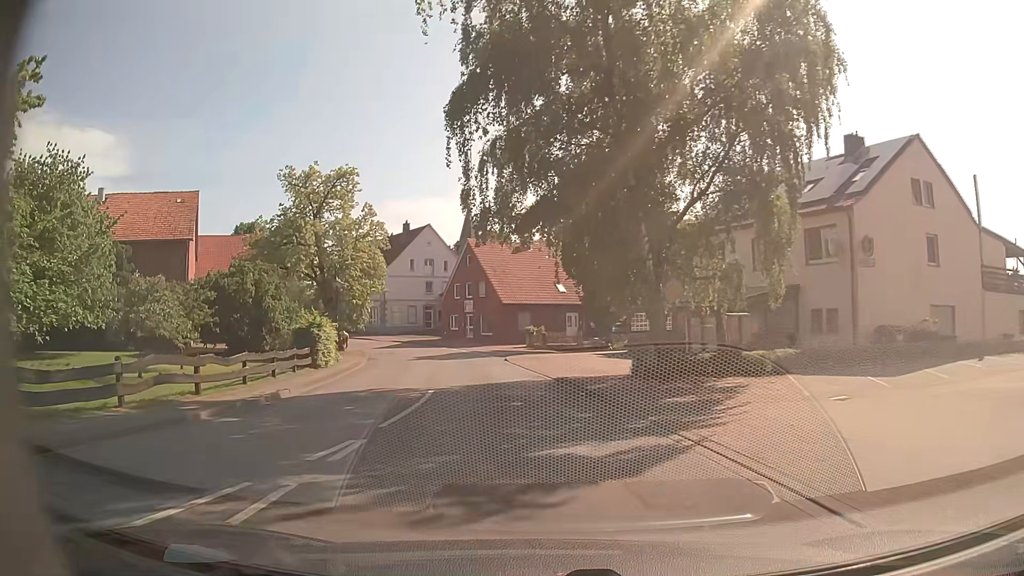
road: secondary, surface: asphalt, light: Day
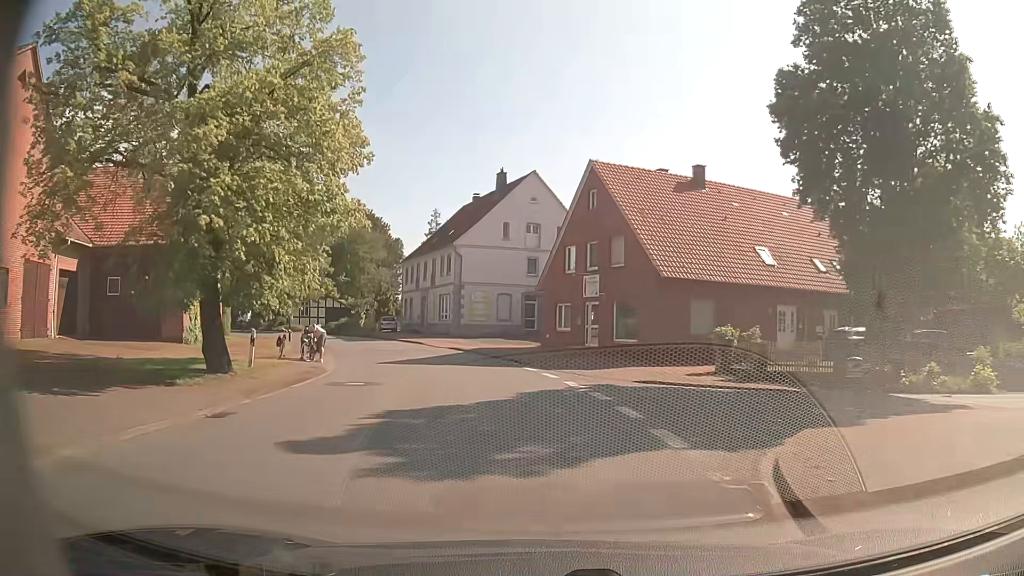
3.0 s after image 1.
(-2.4, +30.1) m; -10°
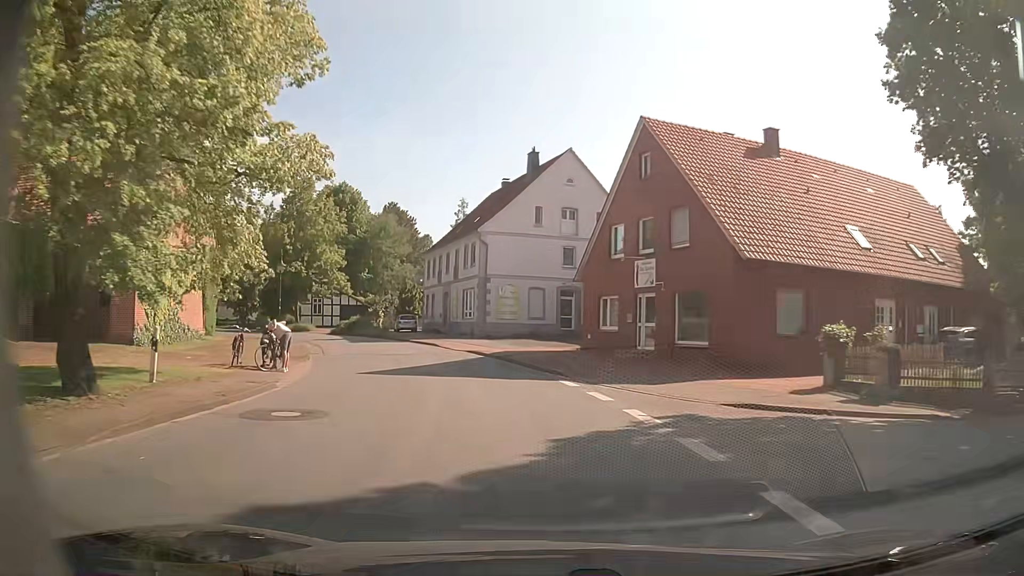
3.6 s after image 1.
(-0.2, +6.9) m; -3°
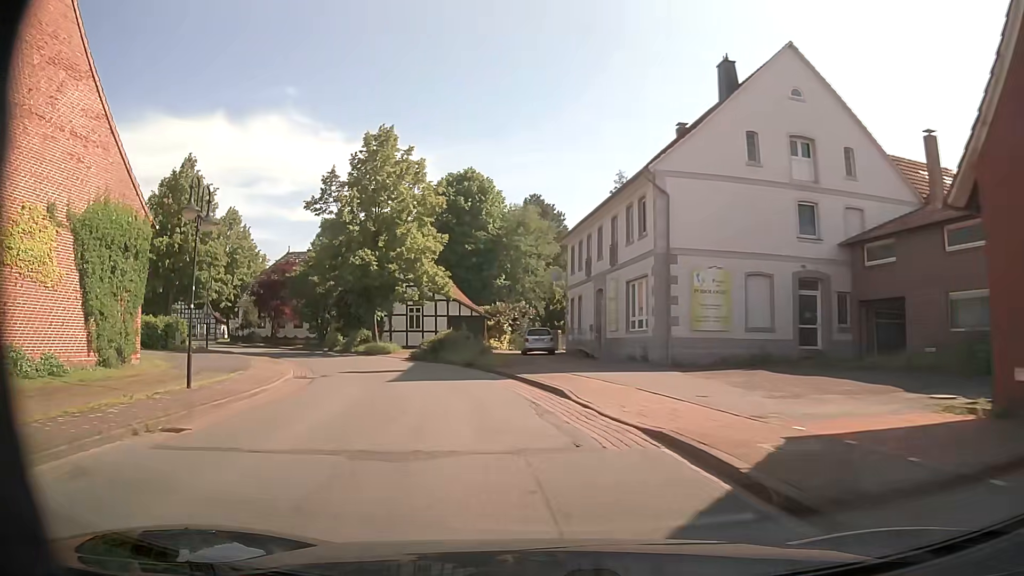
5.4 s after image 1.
(-2.2, +20.9) m; -14°
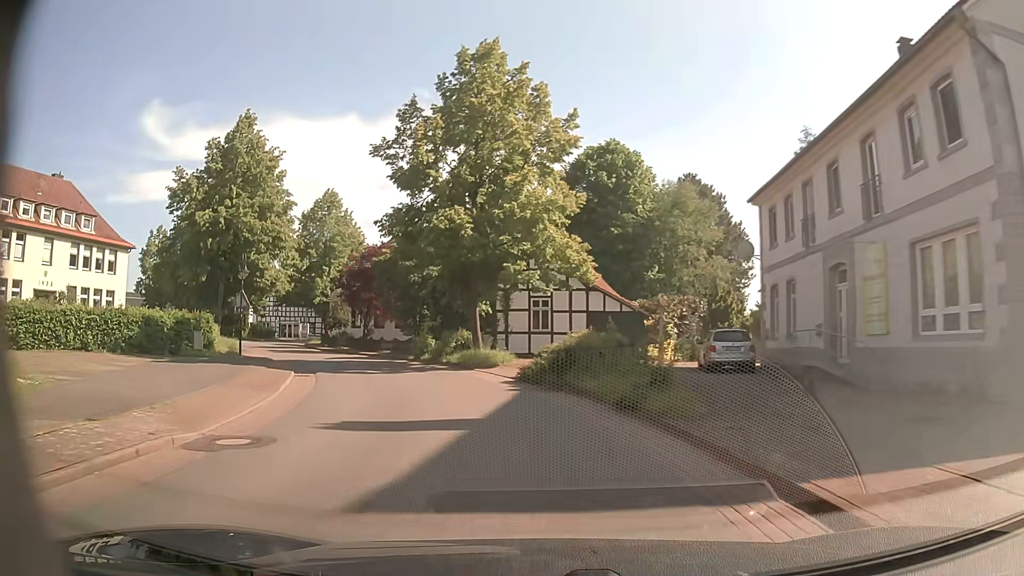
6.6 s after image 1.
(-1.4, +13.7) m; -12°
(-1, +10) (-3, +20) (-7, +29) (-12, +38) (-17, +46) (-22, +55) (-26, +64) (-28, +74) (-29, +84) (-28, +94) m
